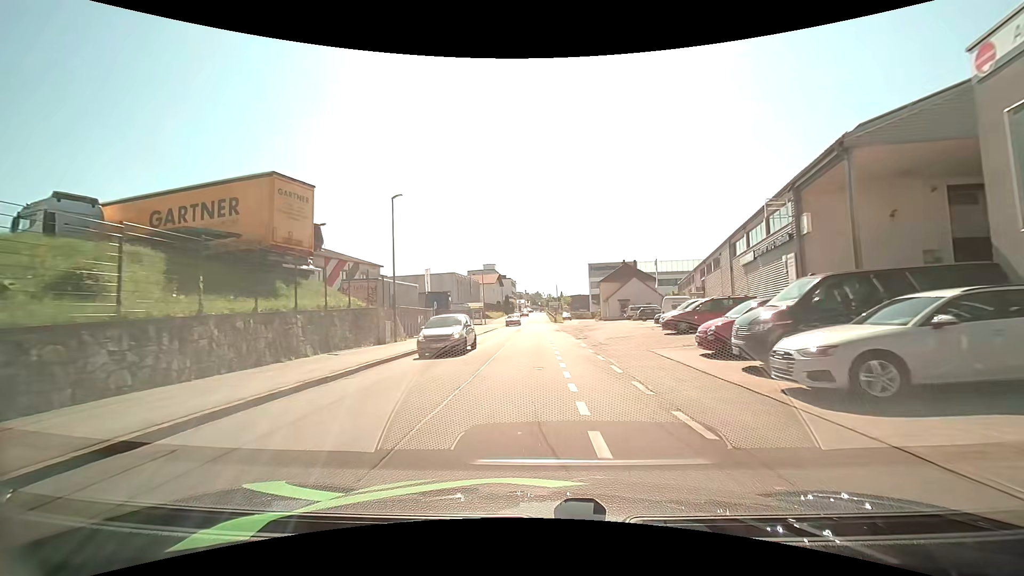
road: residential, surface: asphalt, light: Day
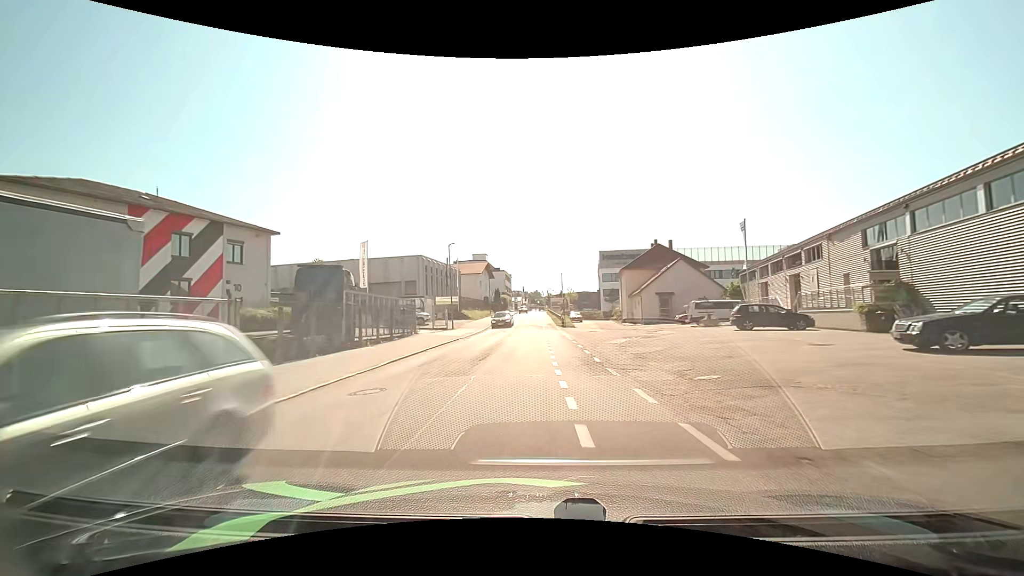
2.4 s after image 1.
(+0.3, +27.6) m; +1°
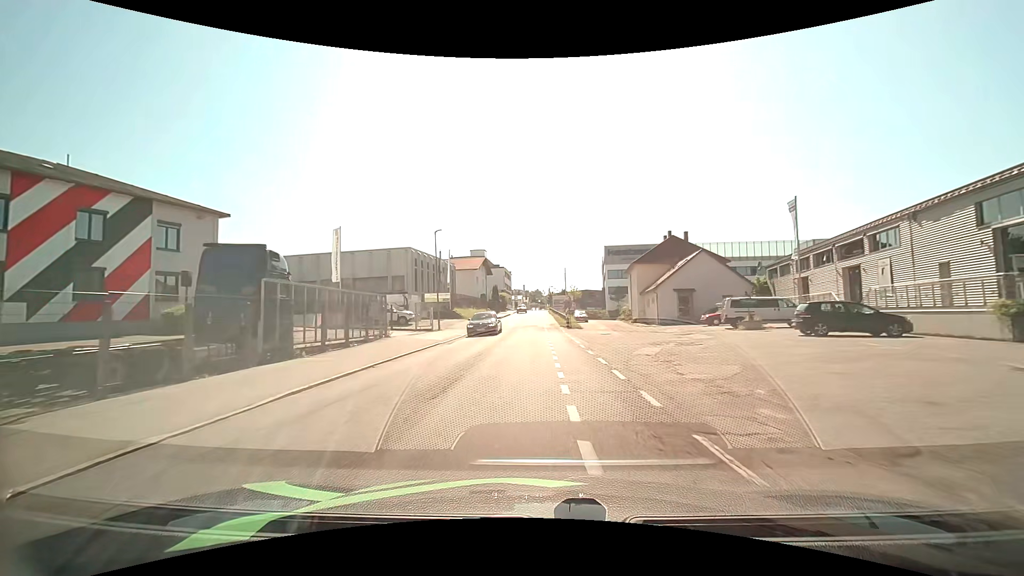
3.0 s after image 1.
(0.0, +7.0) m; 0°
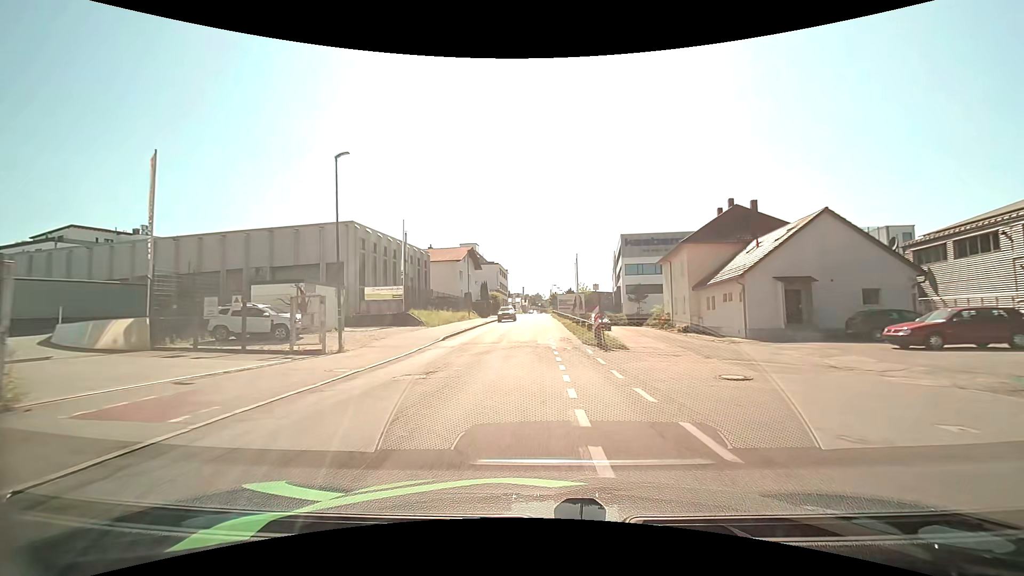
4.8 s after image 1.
(0.0, +20.5) m; 0°
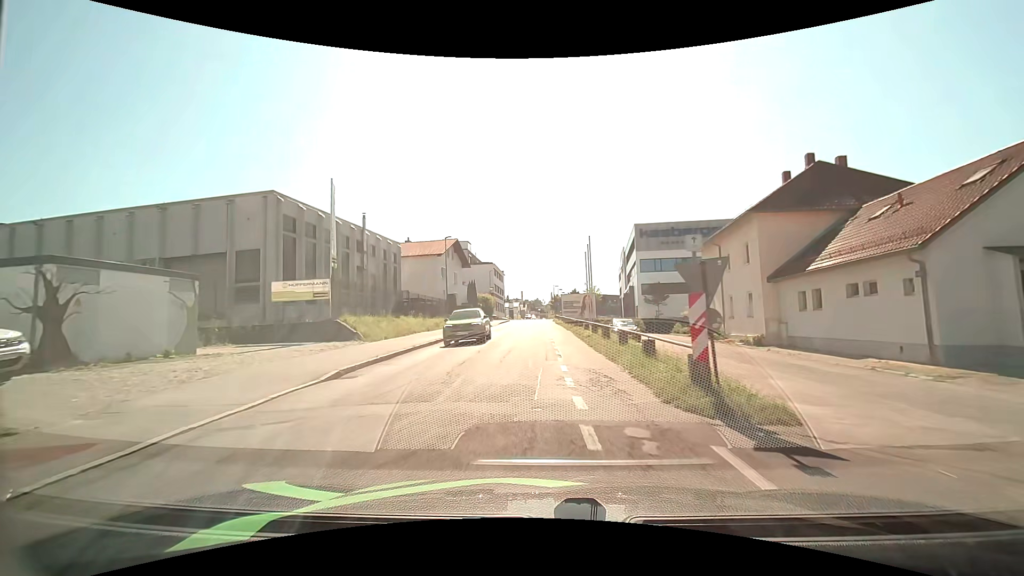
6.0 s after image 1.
(0.0, +13.4) m; 0°
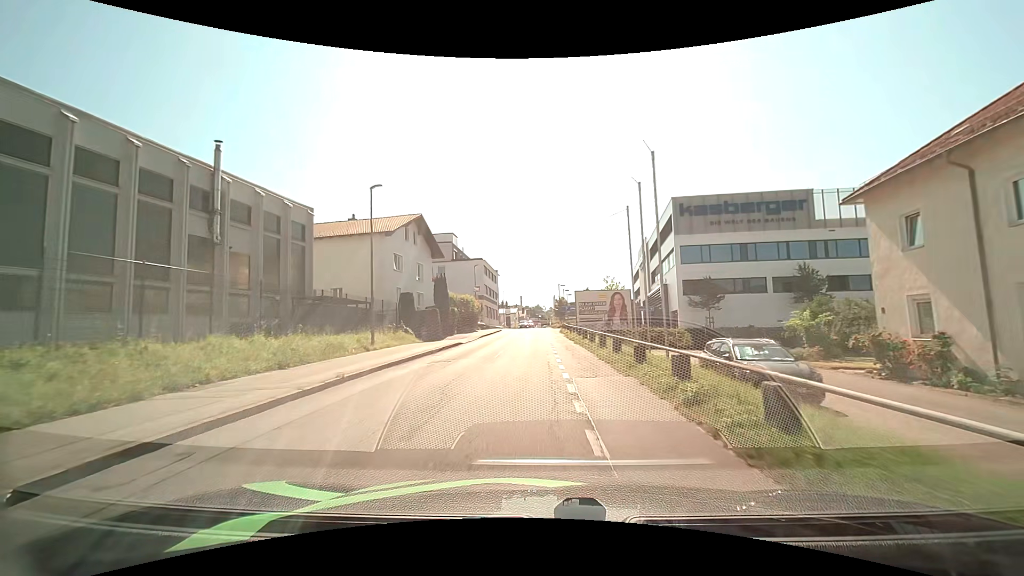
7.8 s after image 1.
(0.0, +20.3) m; -1°
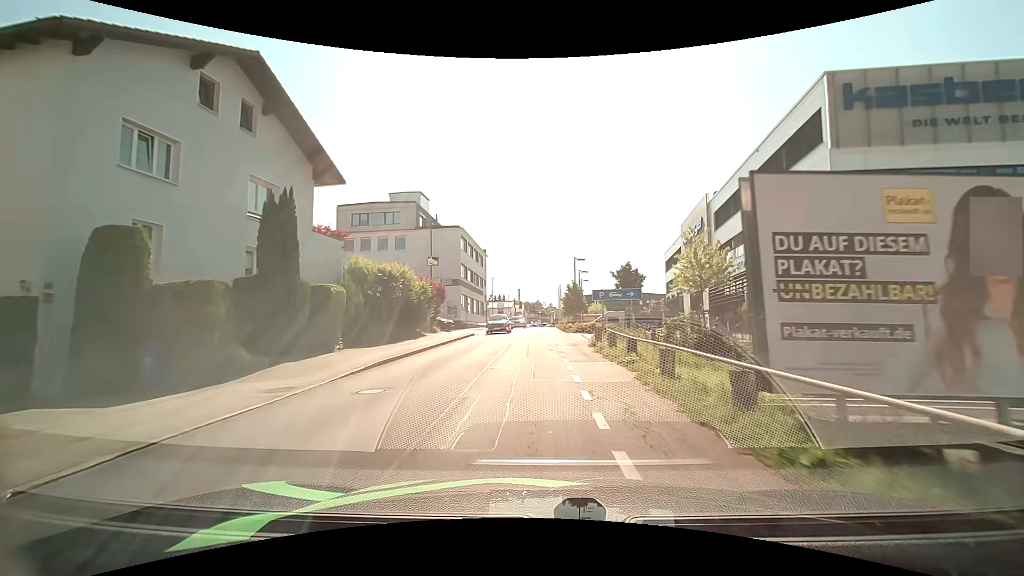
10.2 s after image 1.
(0.0, +27.0) m; +1°
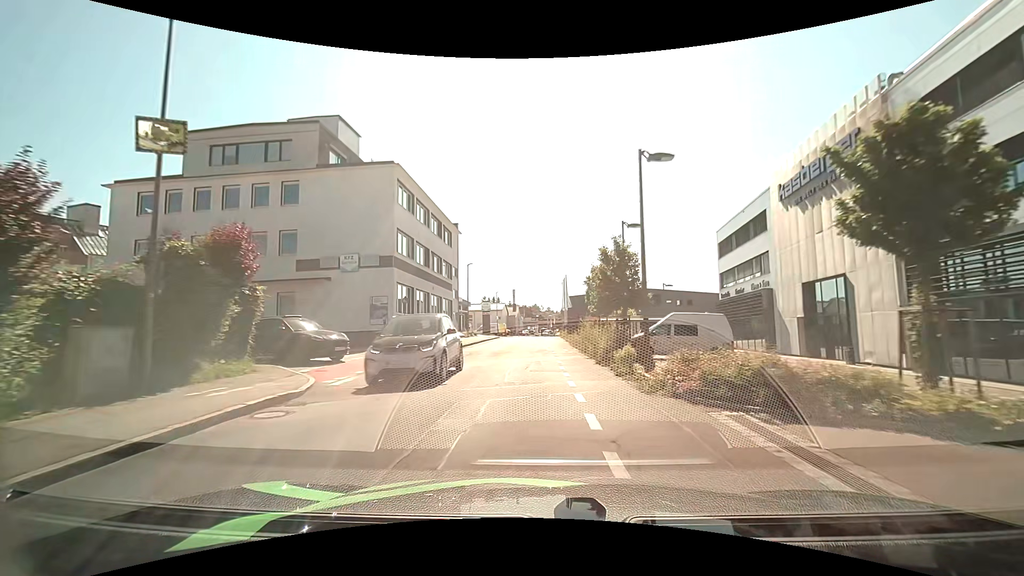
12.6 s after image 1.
(0.0, +26.4) m; 0°
(0, +10) (0, +20) (0, +30) (0, +40) (0, +50) (0, +60) (+1, +70) (+1, +80) (+1, +90) (+1, +100) m
